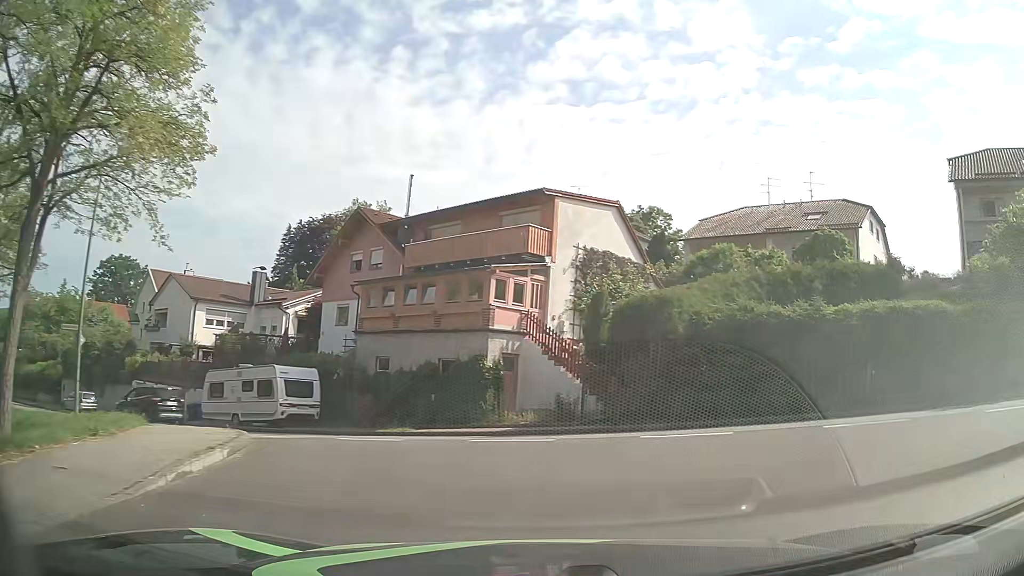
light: Day
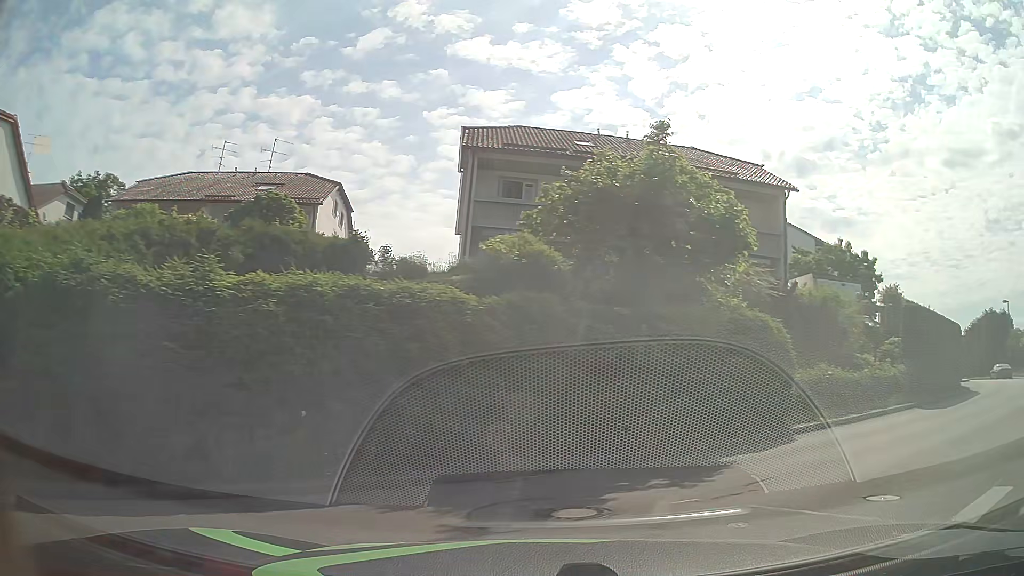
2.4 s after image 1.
(+3.3, +8.6) m; +45°
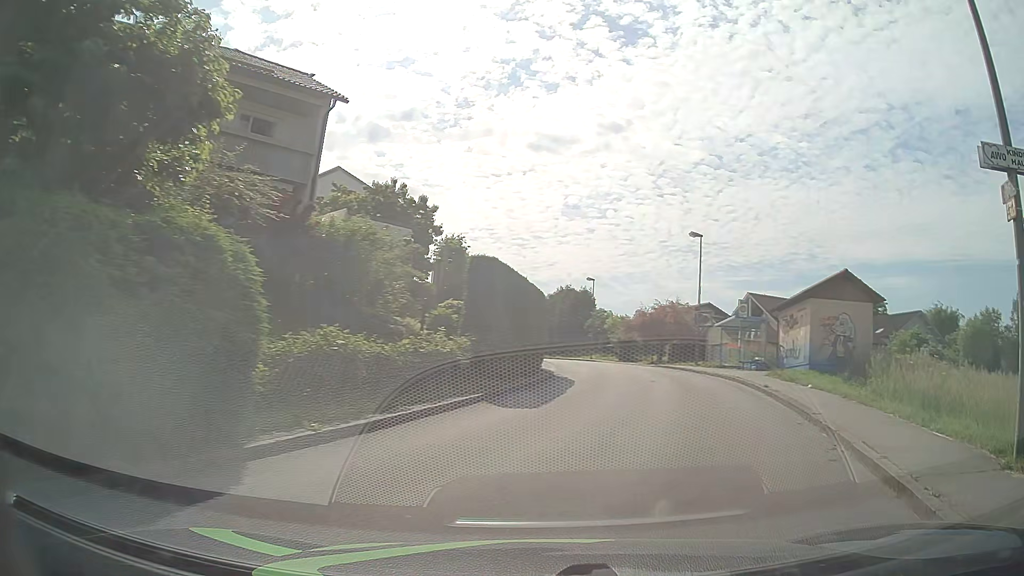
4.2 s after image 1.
(+2.5, +6.8) m; +39°
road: unclassified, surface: asphalt
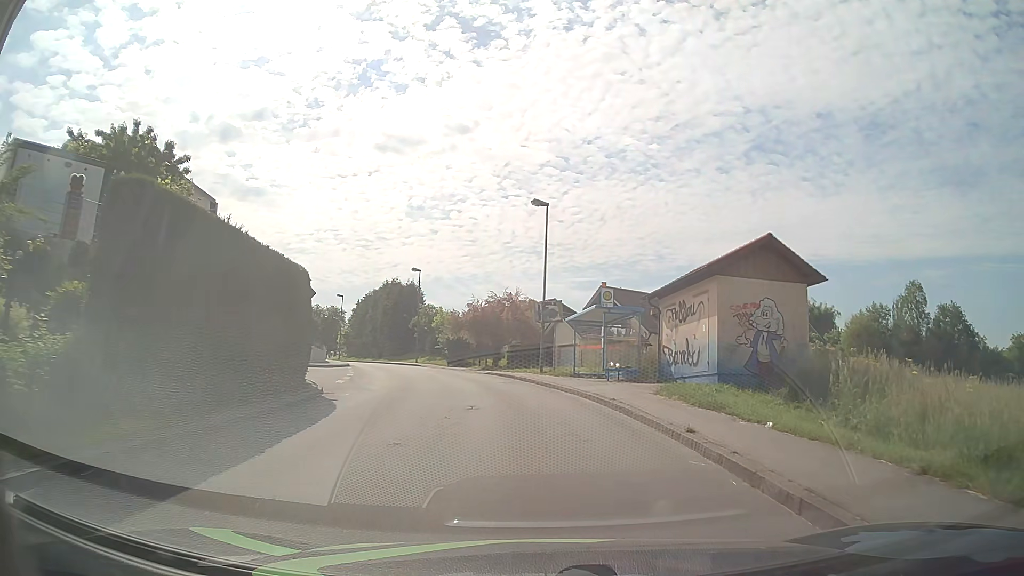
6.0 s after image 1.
(+2.1, +9.6) m; +15°
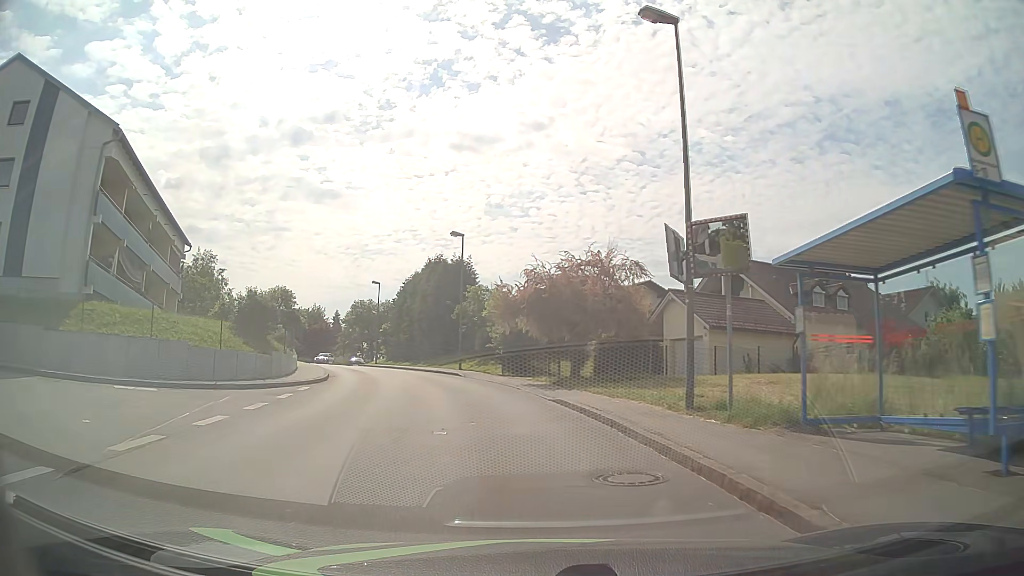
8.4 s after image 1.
(-0.8, +18.5) m; -6°
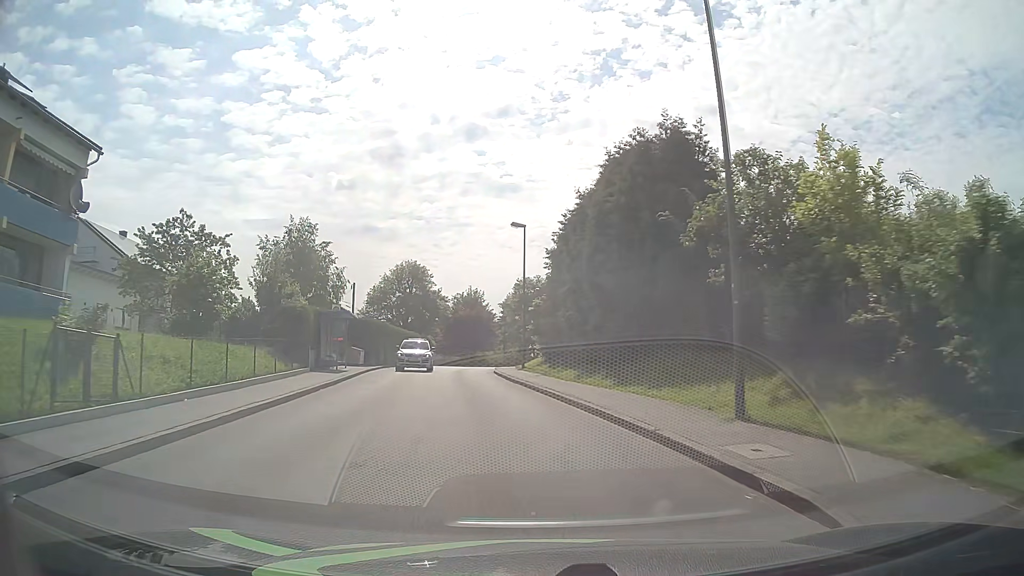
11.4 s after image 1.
(-4.5, +28.3) m; -16°
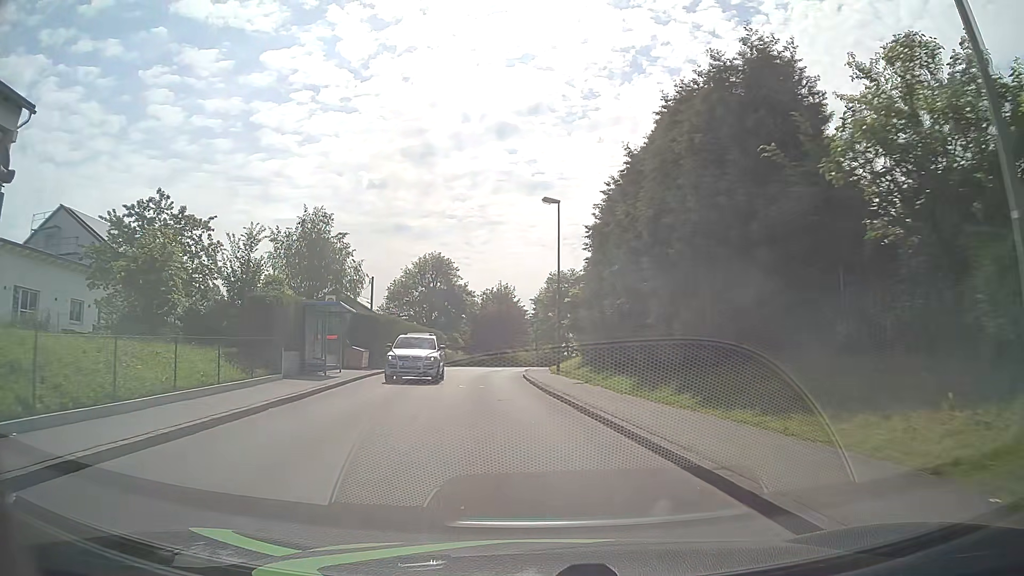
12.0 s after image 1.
(-0.2, +6.0) m; -4°
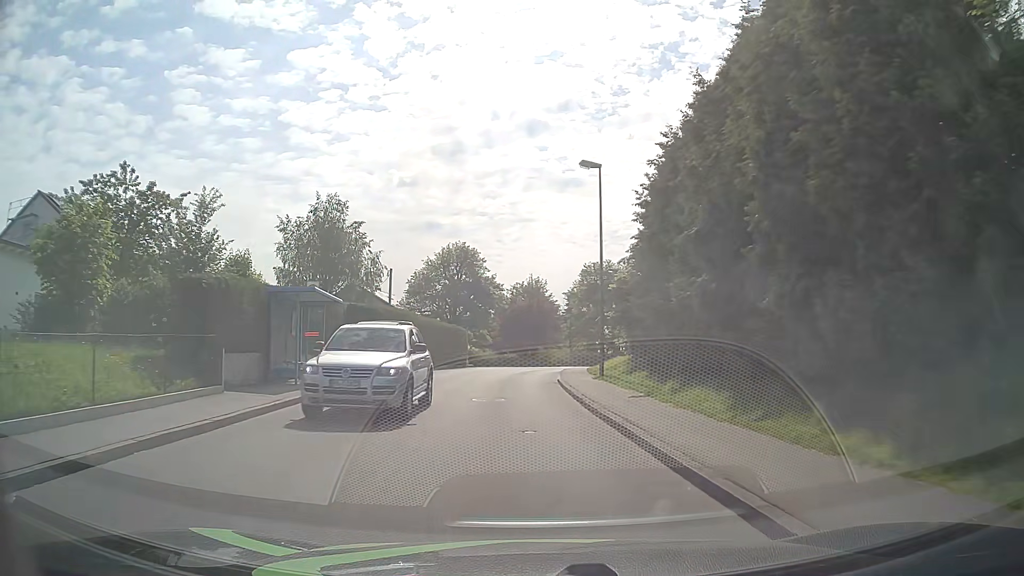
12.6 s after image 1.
(-0.2, +5.9) m; -3°
(0, +10) (-1, +20) (-1, +30) (0, +40) (+1, +50) (+4, +59) (+10, +68) (+17, +75) (+25, +80) (+34, +84) m
